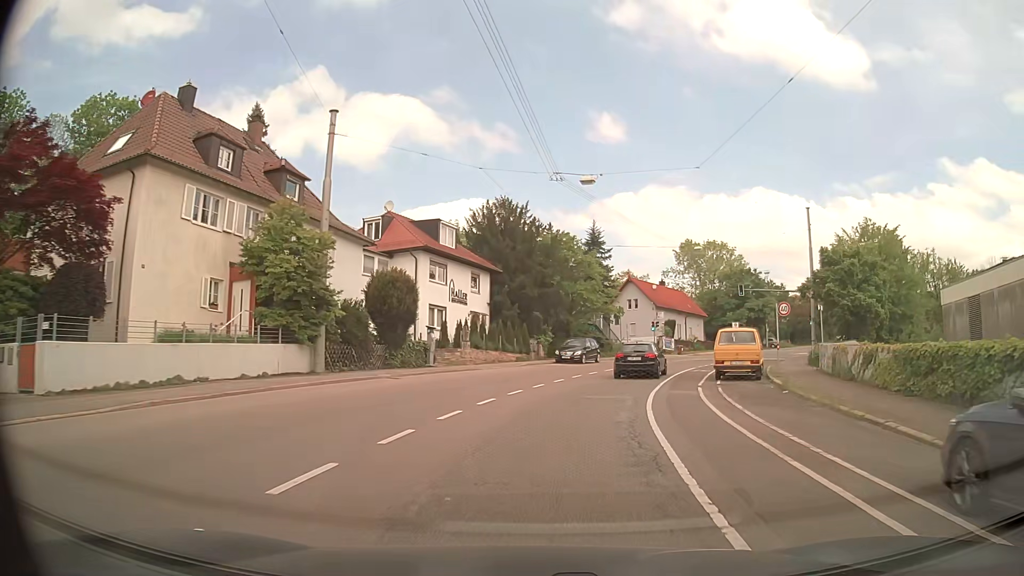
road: secondary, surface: asphalt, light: Day
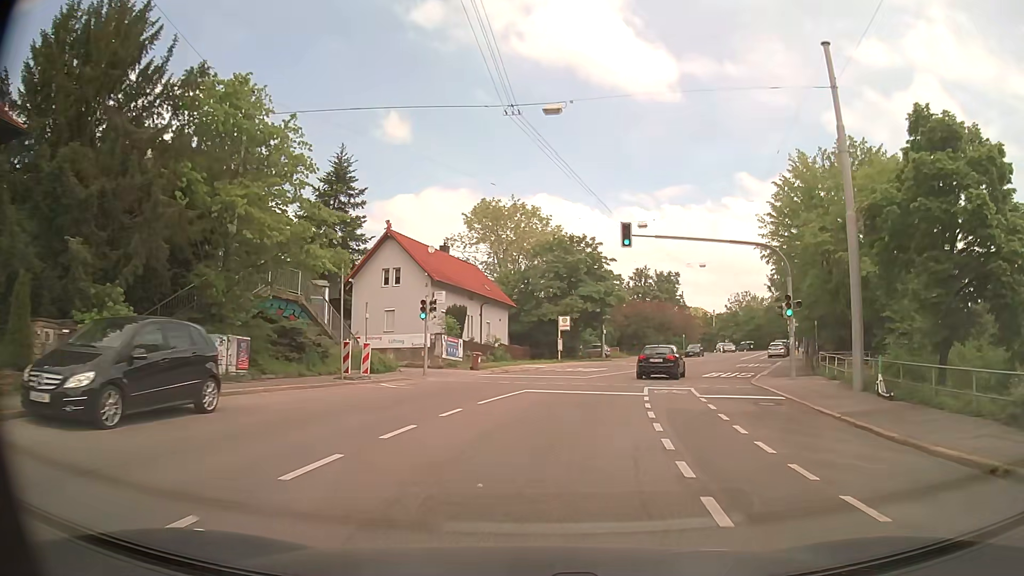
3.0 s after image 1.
(+5.9, +32.1) m; +19°
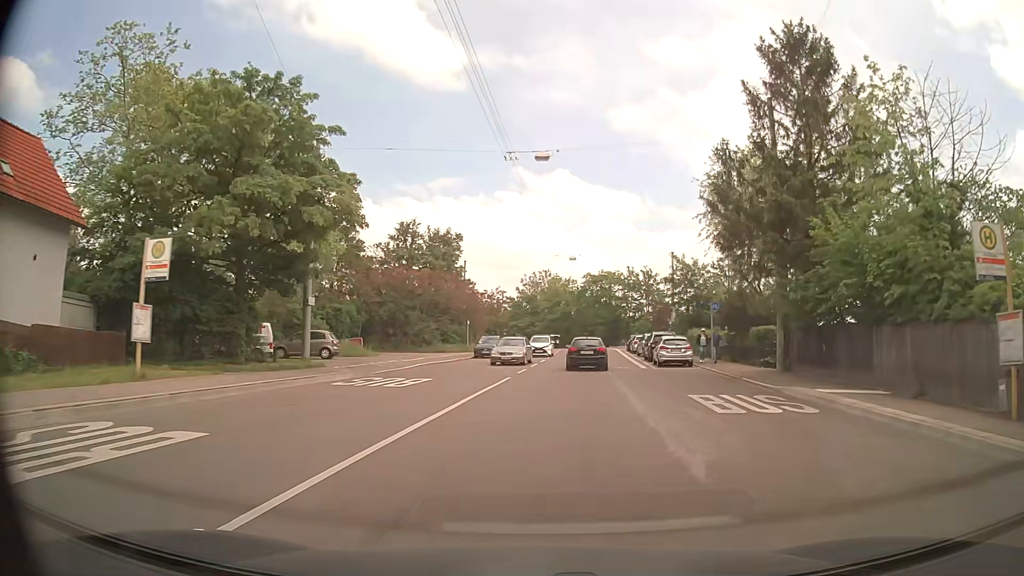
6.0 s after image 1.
(+5.6, +33.4) m; +19°
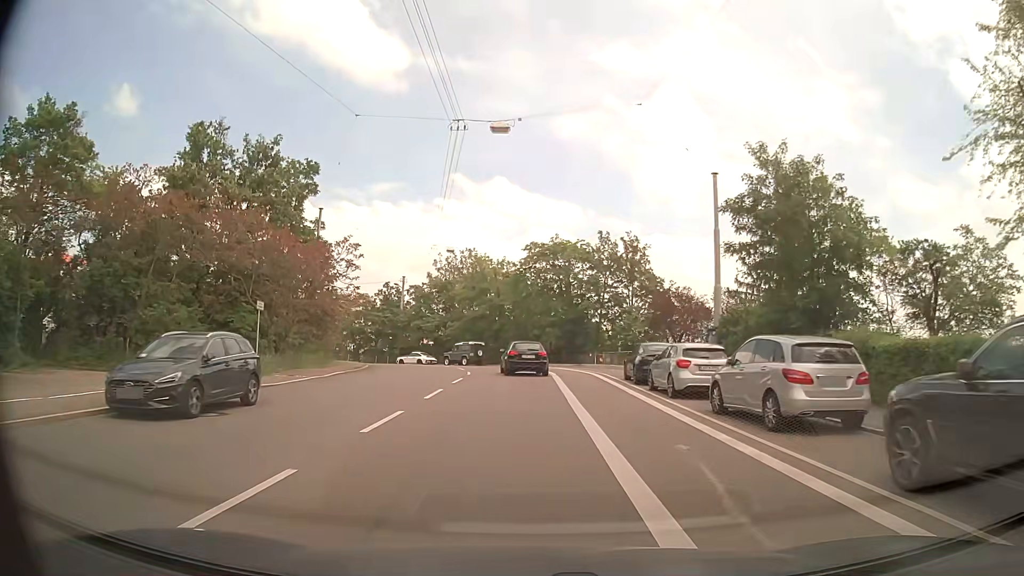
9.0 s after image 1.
(+2.8, +35.0) m; +6°
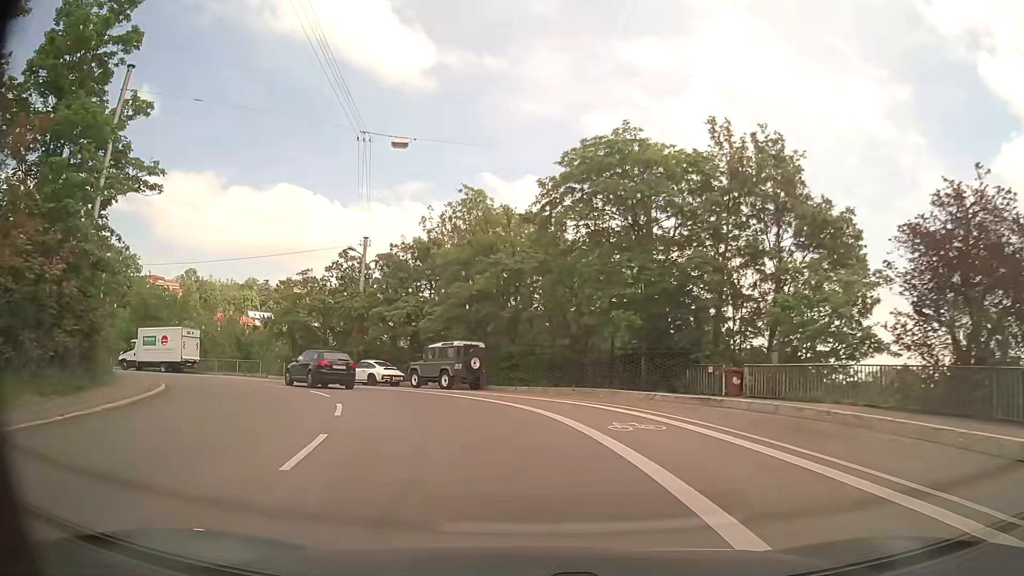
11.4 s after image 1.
(-0.1, +27.0) m; -2°
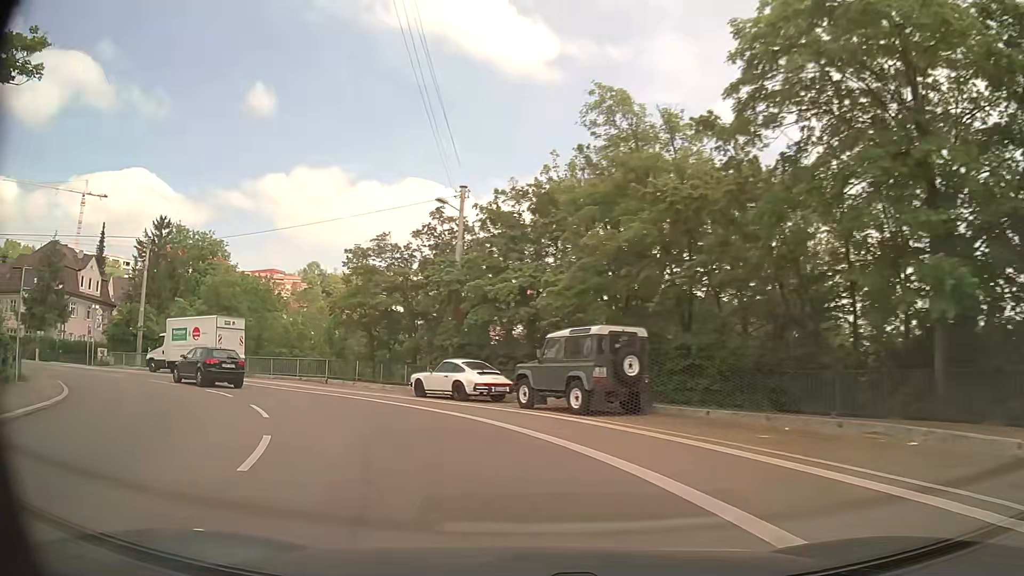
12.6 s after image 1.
(-1.0, +12.7) m; -11°
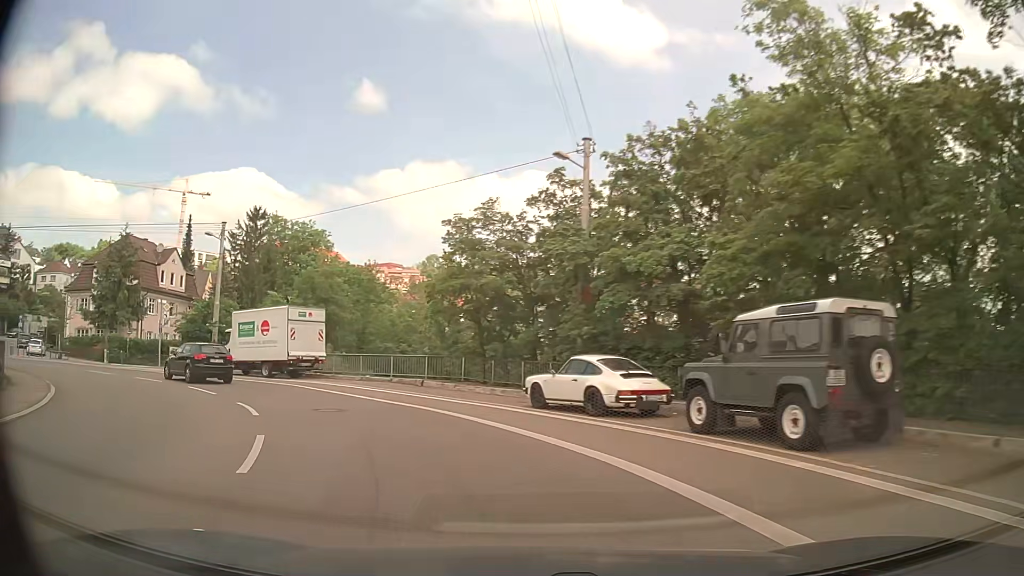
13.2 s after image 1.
(-0.6, +6.3) m; -10°
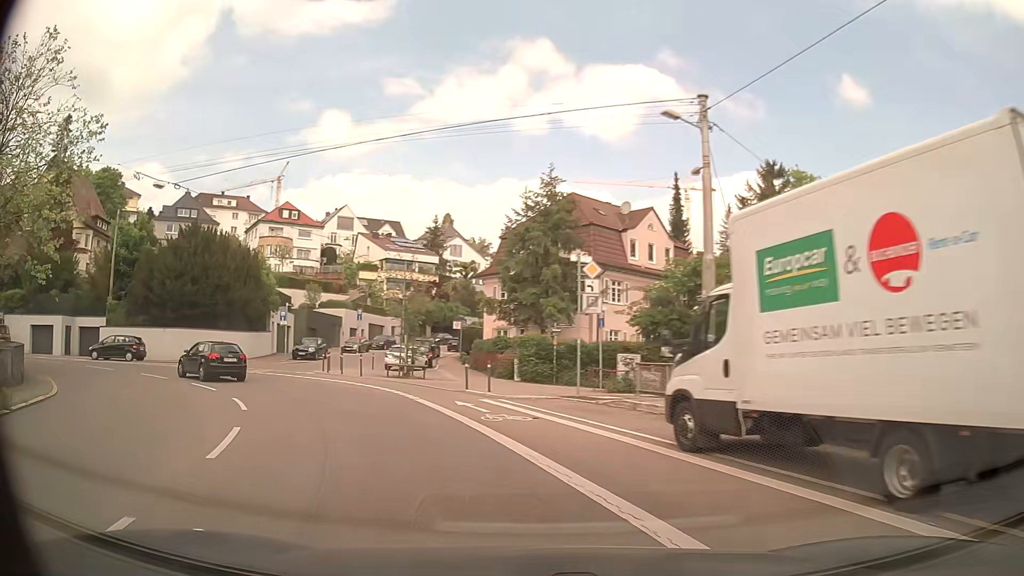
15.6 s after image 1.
(-9.1, +22.4) m; -44°
(-1, +10) (-5, +19) (-12, +26) (-21, +30) (-31, +31) (-41, +29) (-50, +25) (-59, +21) (-69, +17) (-78, +14) m
